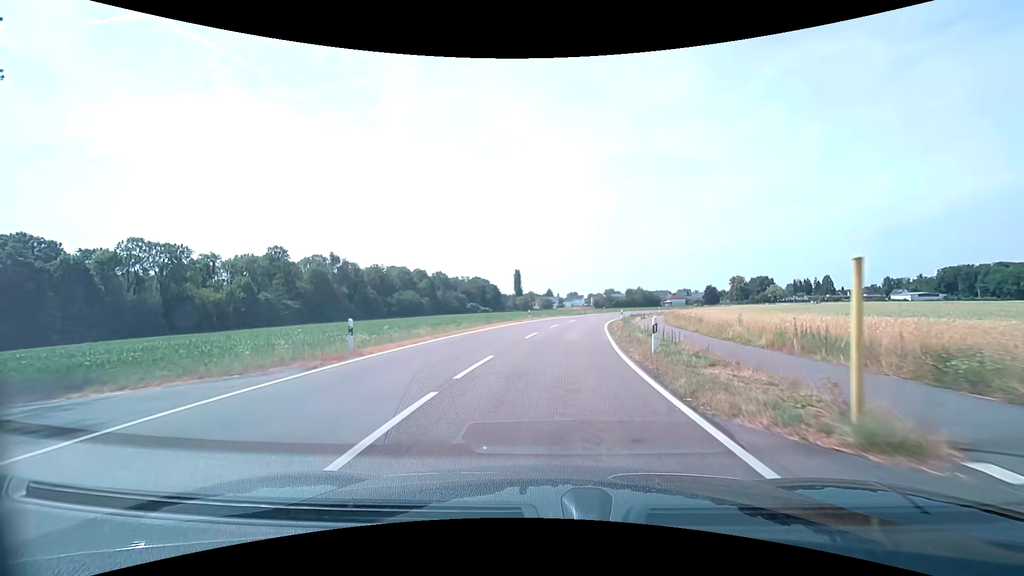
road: tertiary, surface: asphalt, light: Day
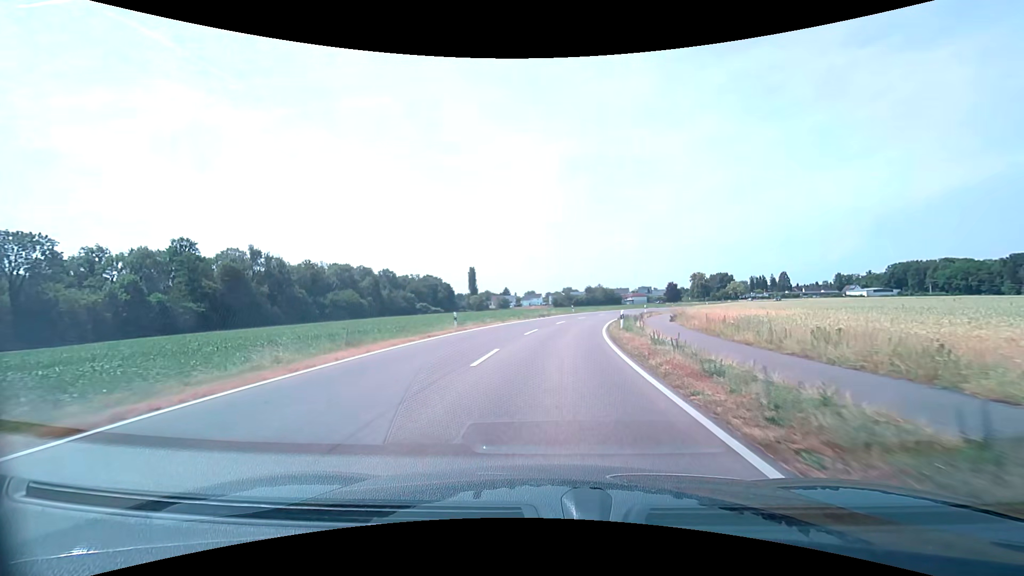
(+0.9, +22.0) m; +5°
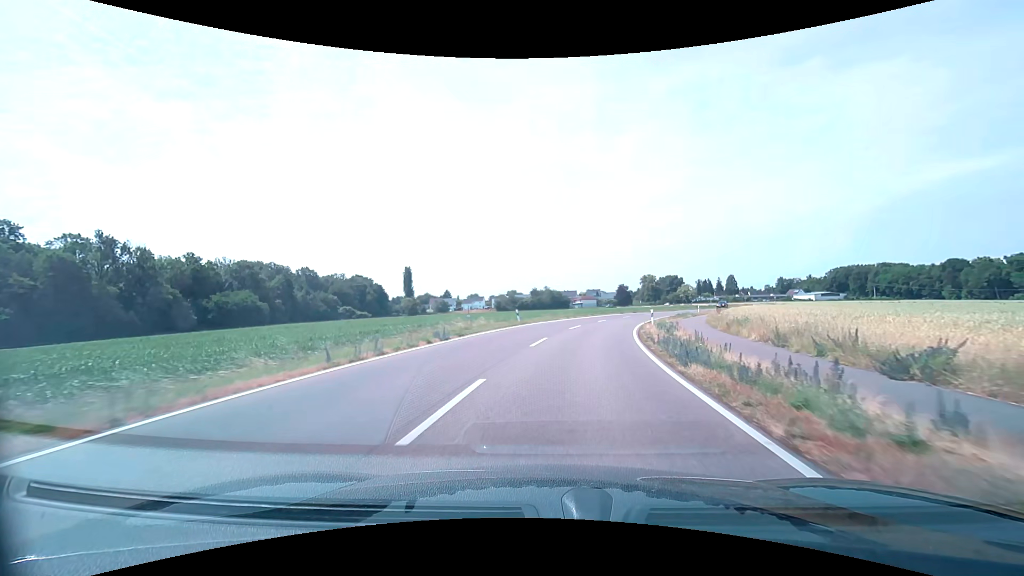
(+1.4, +30.2) m; +6°
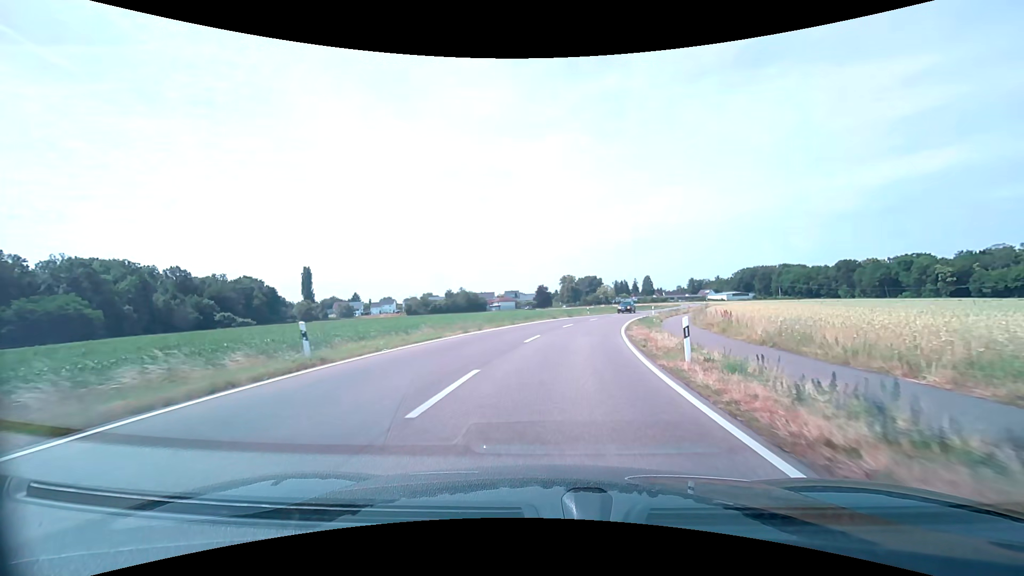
(+1.8, +22.6) m; +9°
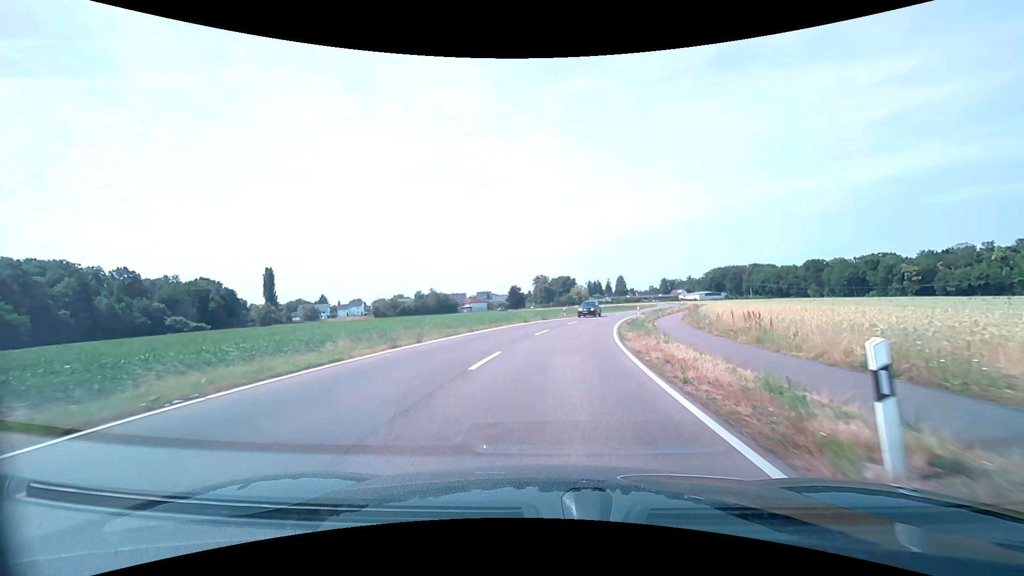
(+0.2, +7.5) m; +3°
(0, +10) (+1, +20) (+2, +30) (+4, +40) (+7, +49) (+9, +59) (+13, +69) (+16, +78) (+19, +87) (+22, +97) m
